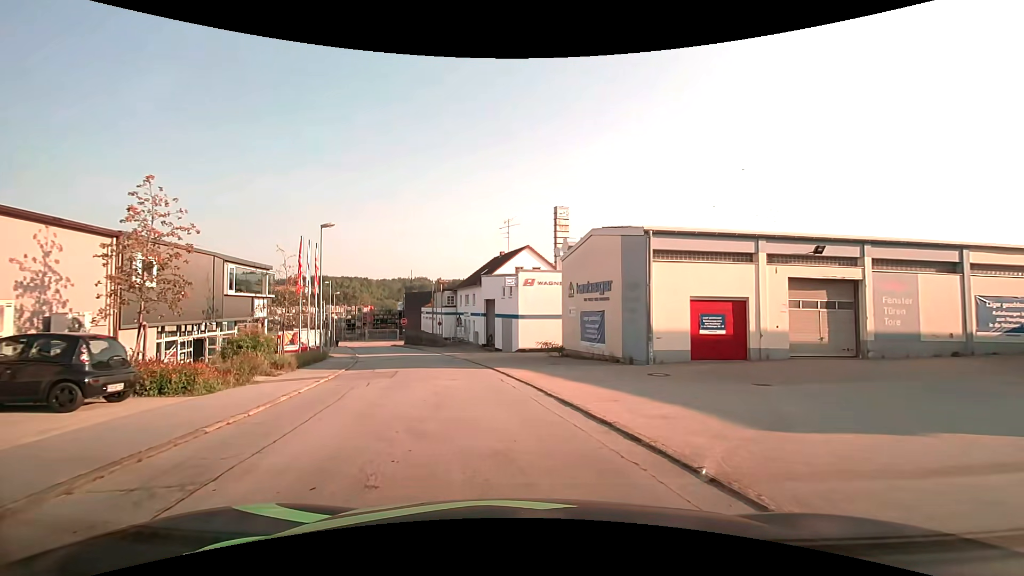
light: Day
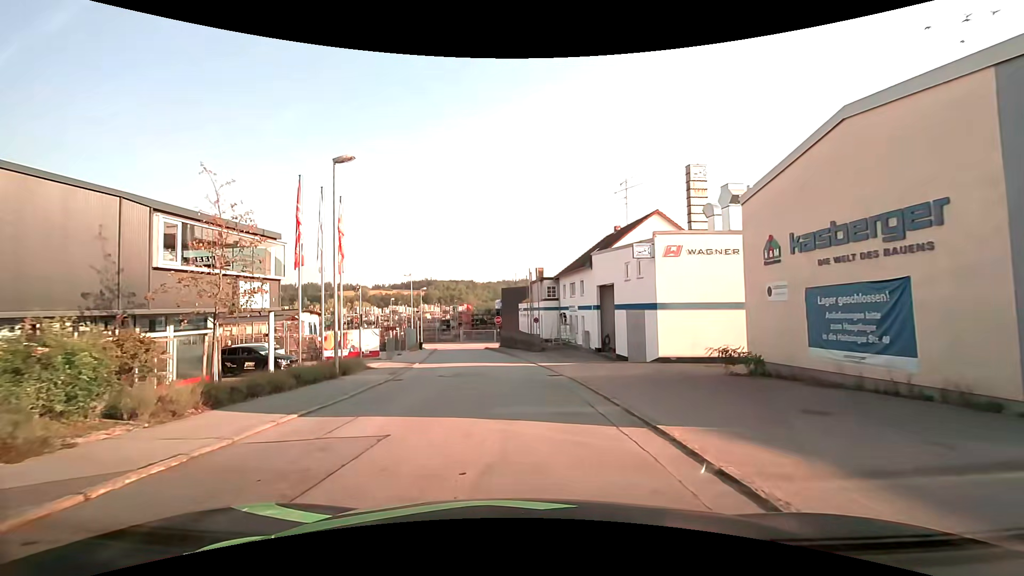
(-1.4, +13.2) m; -12°
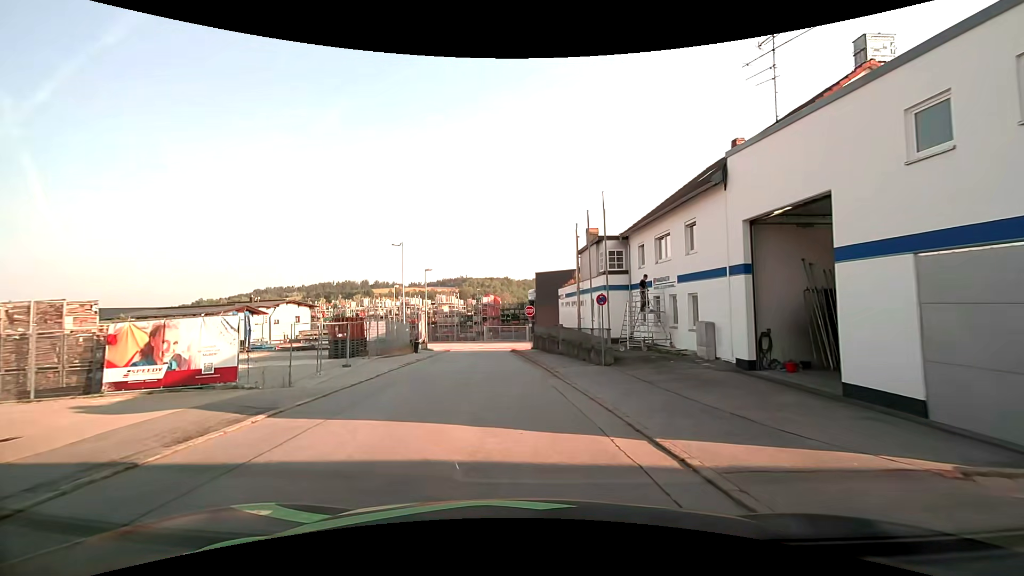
(-0.5, +18.5) m; -3°
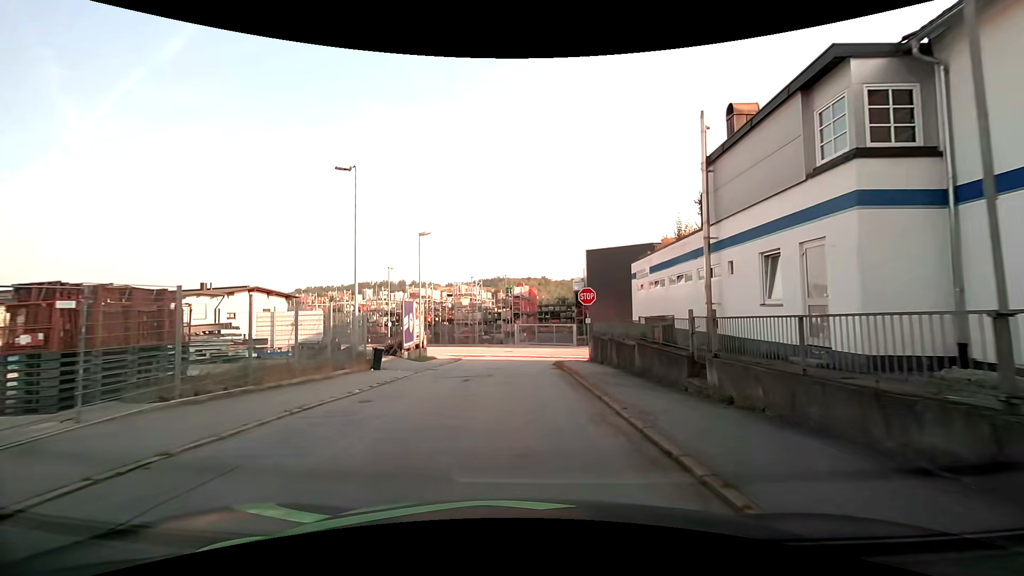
(-1.1, +18.6) m; -5°
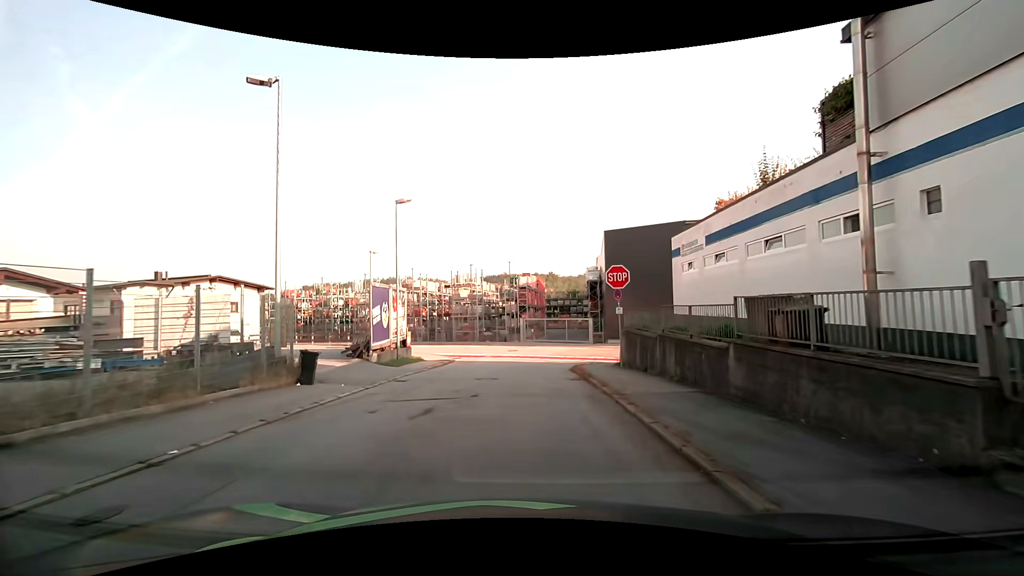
(0.0, +7.1) m; +1°
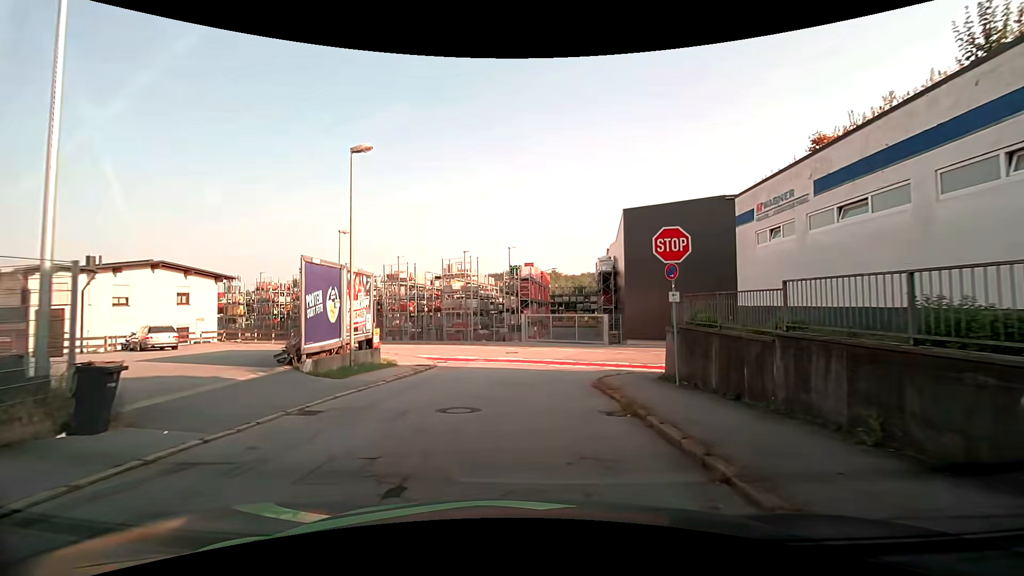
(-0.2, +6.8) m; +1°
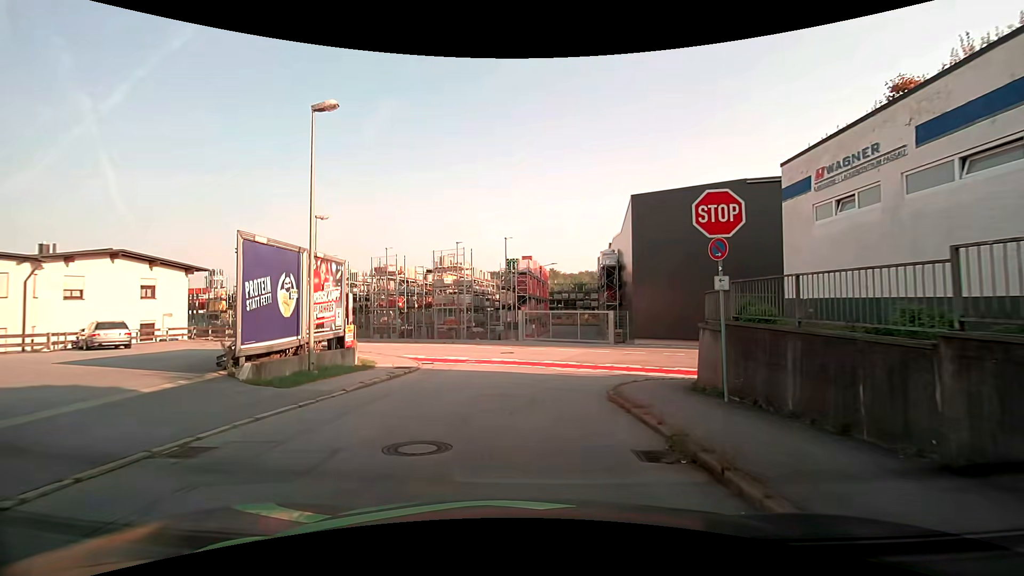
(-0.1, +3.1) m; +1°
